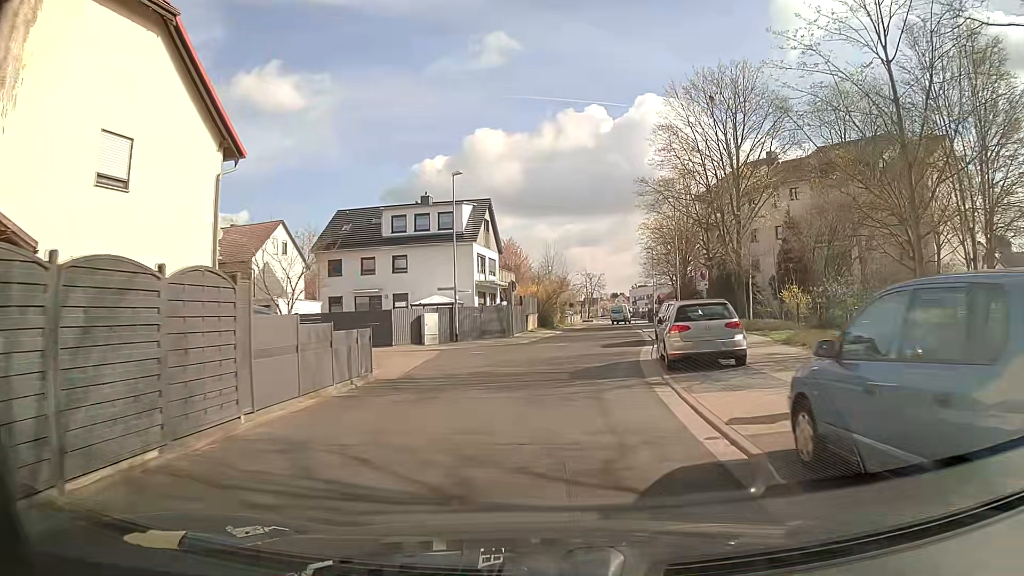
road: residential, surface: asphalt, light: Day
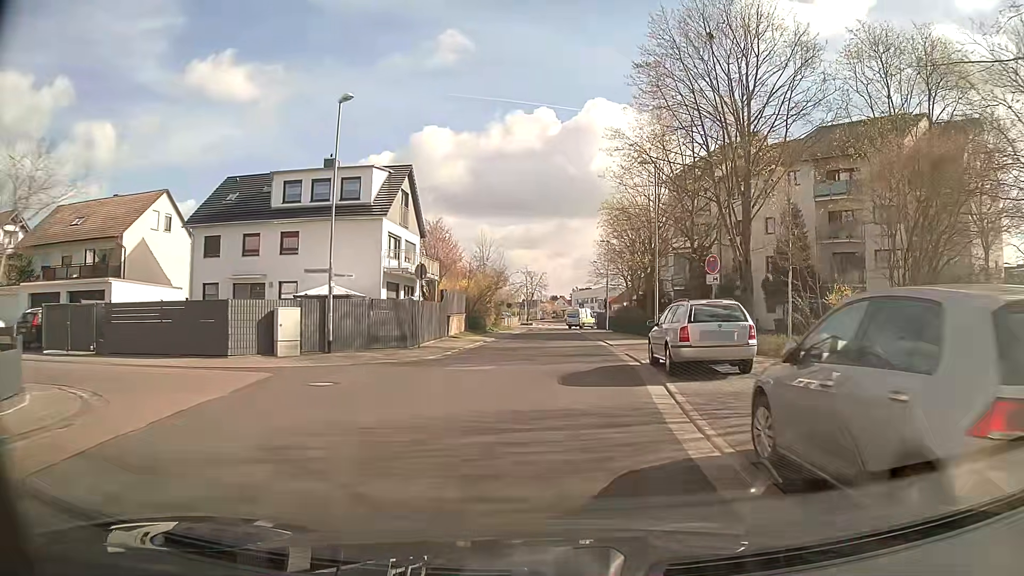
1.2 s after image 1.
(+0.3, +11.7) m; +4°
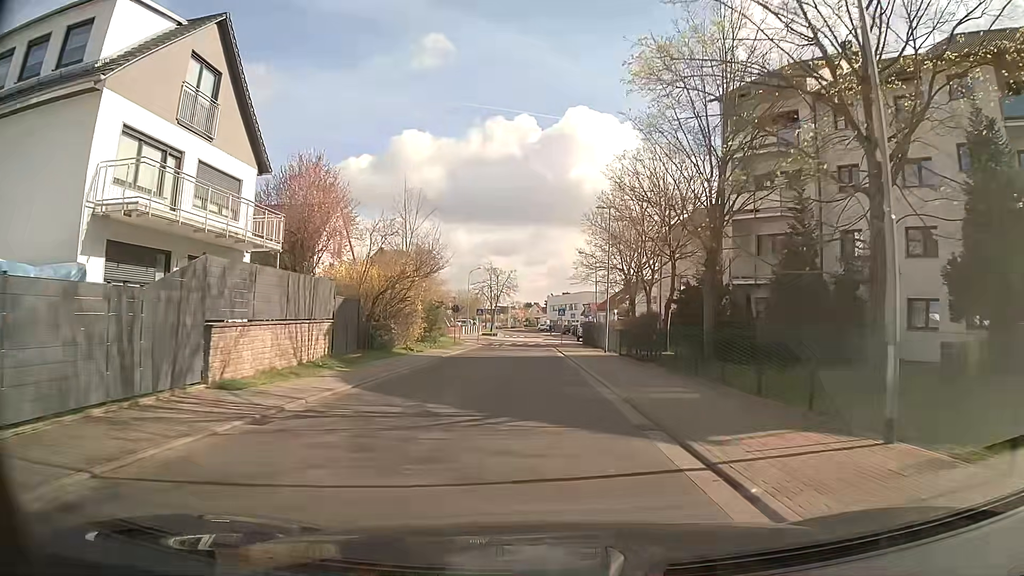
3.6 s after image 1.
(+1.1, +23.4) m; +2°
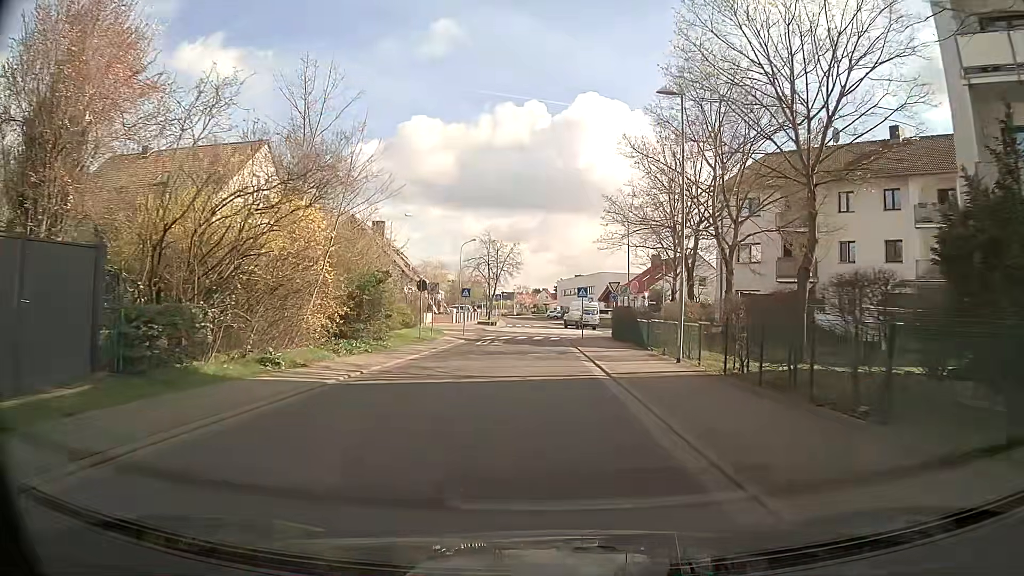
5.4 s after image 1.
(0.0, +17.6) m; -1°
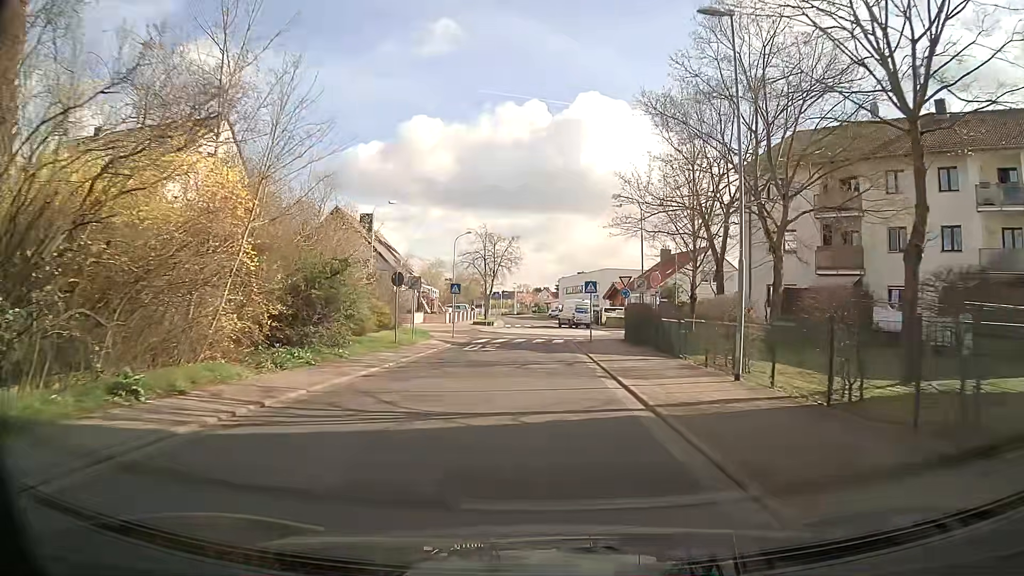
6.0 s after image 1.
(0.0, +5.7) m; 0°
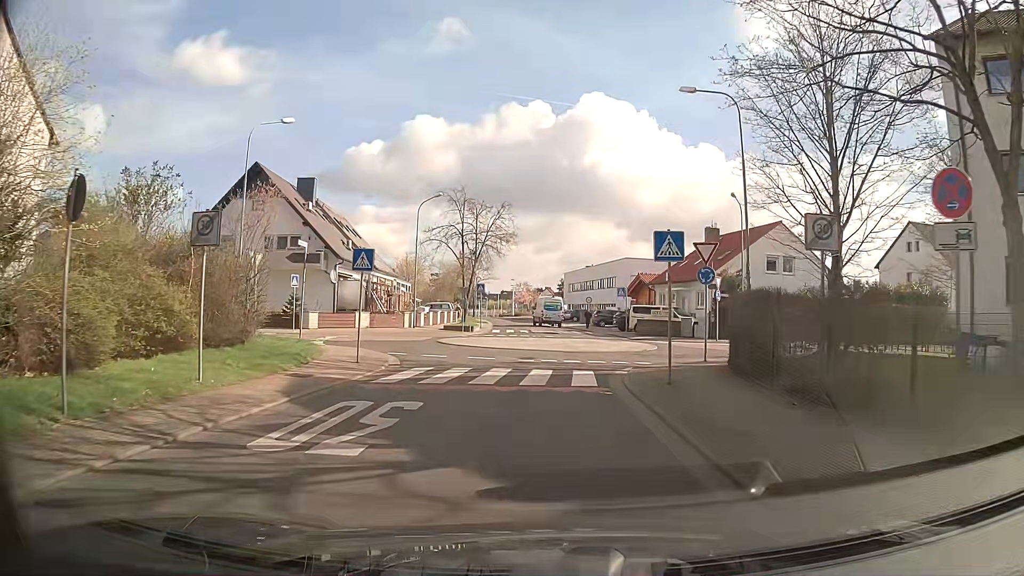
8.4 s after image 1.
(+0.1, +19.8) m; 0°
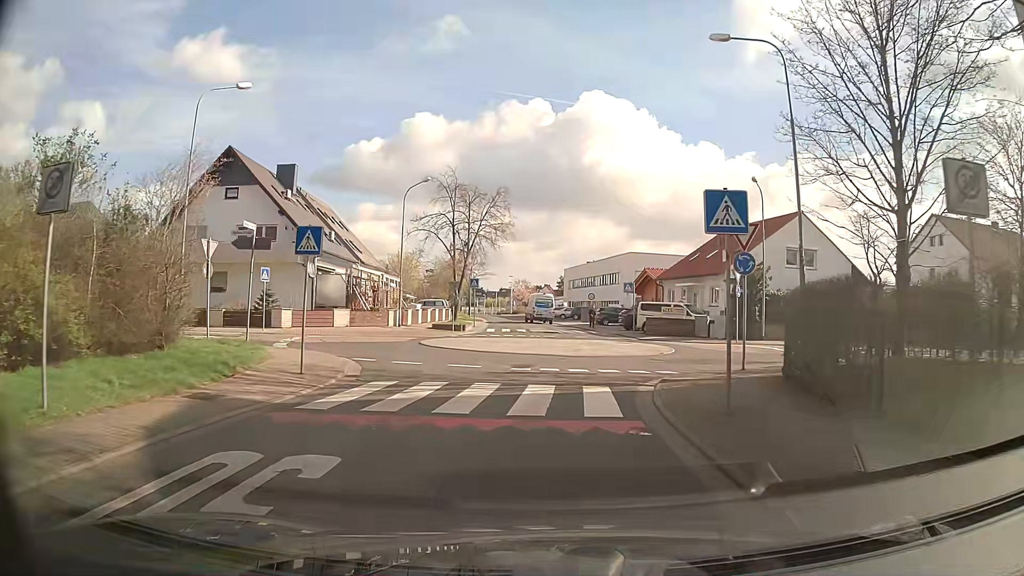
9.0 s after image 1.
(0.0, +4.2) m; +2°
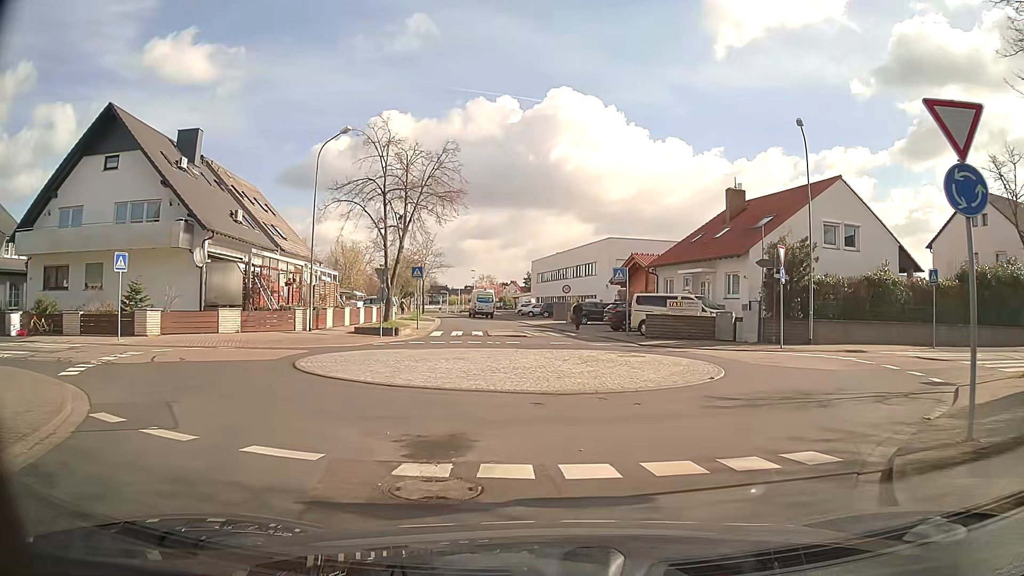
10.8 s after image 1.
(-0.1, +10.6) m; +2°
